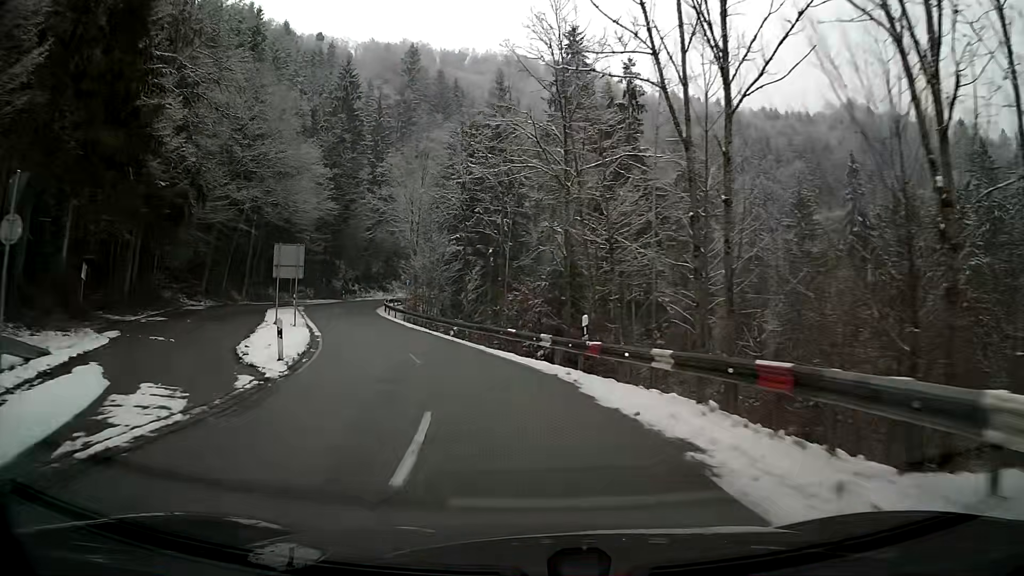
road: secondary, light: Day
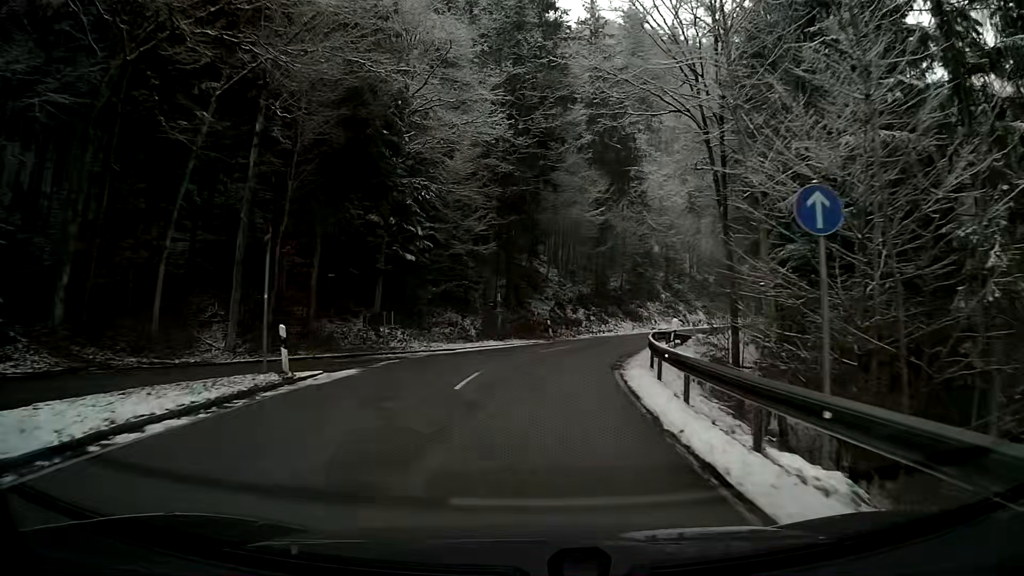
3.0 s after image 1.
(-8.8, +41.5) m; -19°
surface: asphalt
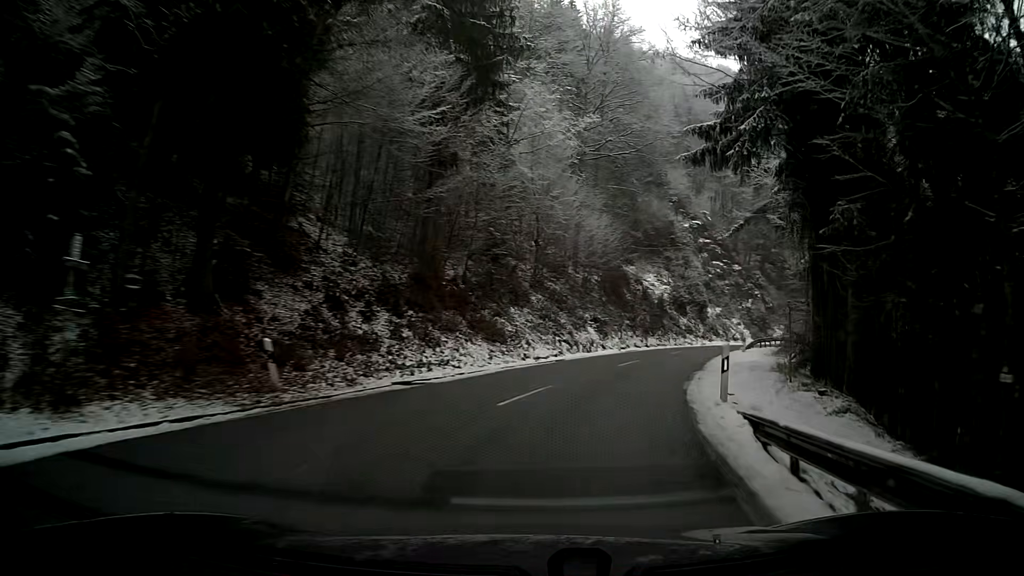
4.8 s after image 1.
(+3.2, +24.9) m; +17°
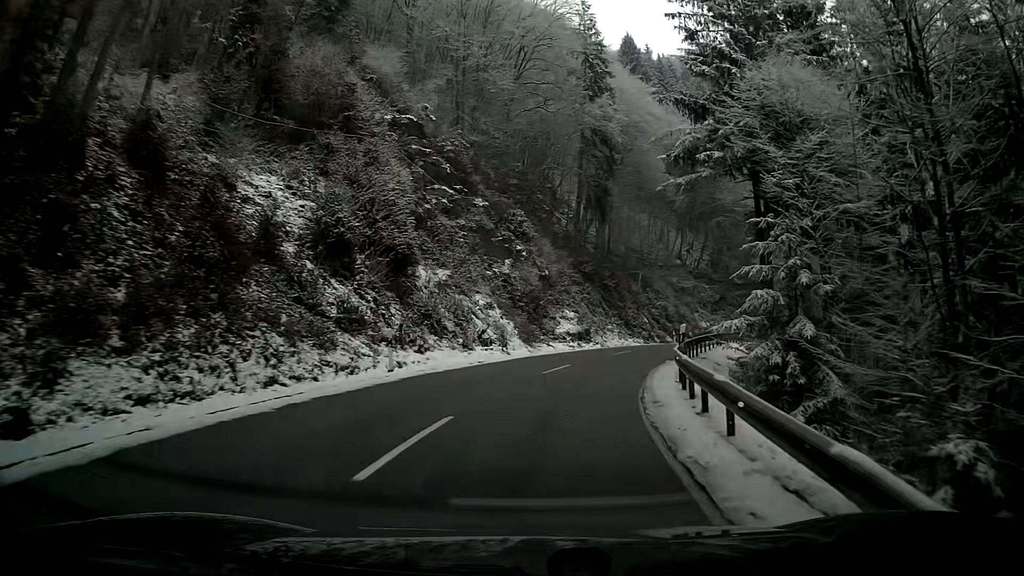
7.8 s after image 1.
(+9.5, +41.4) m; +22°
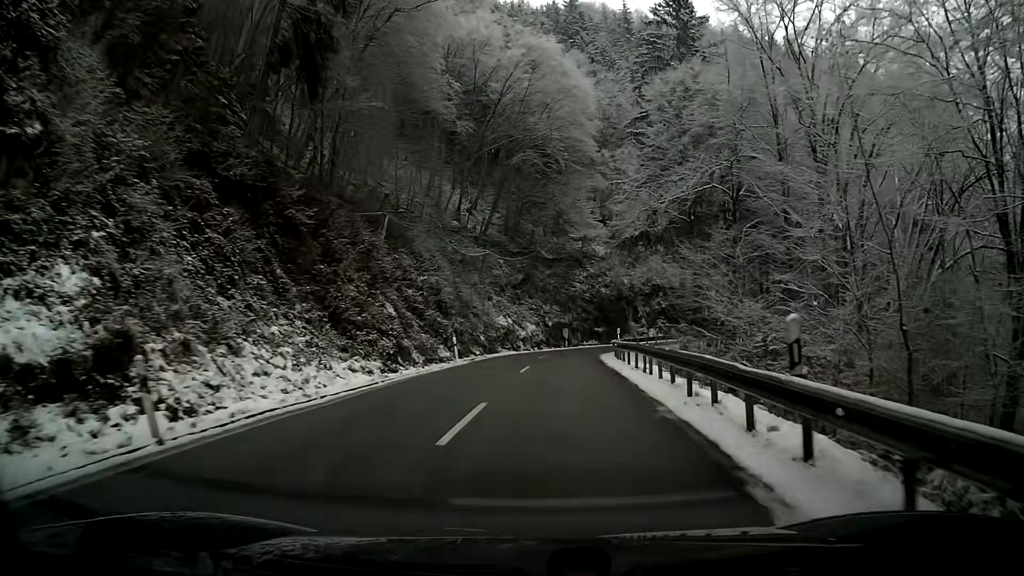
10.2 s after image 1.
(+6.3, +34.1) m; +20°
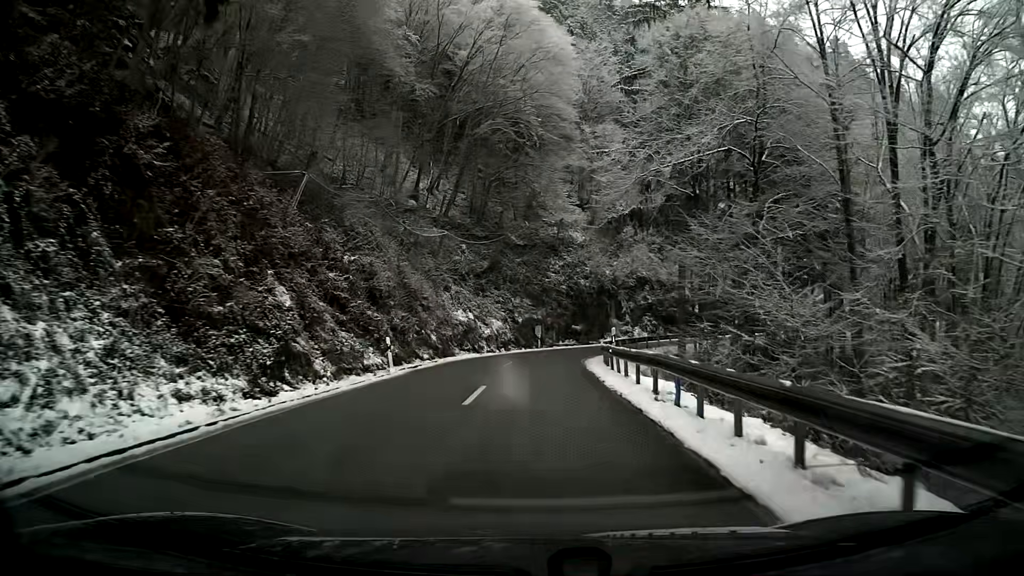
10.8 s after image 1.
(+0.2, +8.3) m; +3°
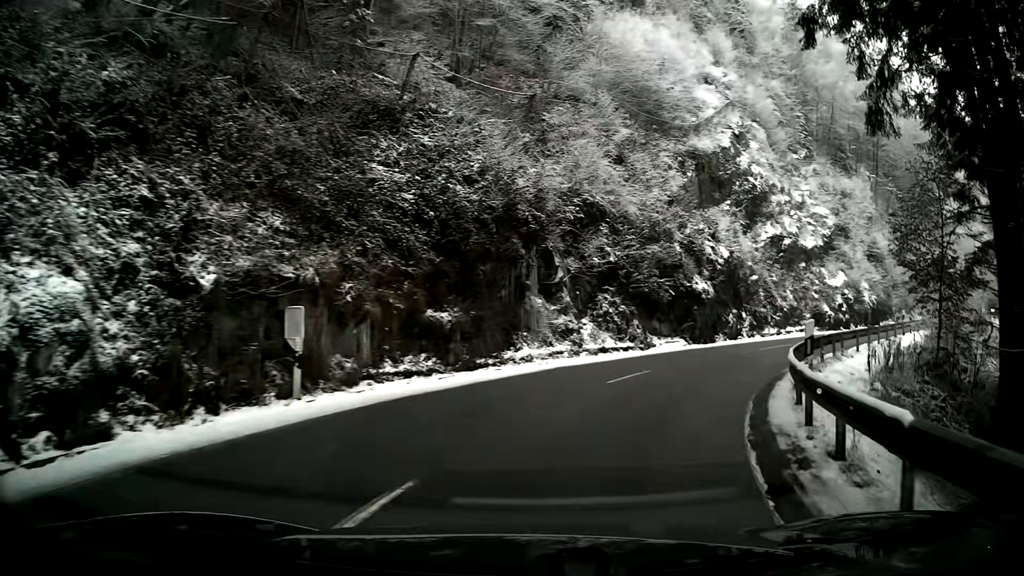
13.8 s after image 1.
(+1.4, +33.9) m; +14°
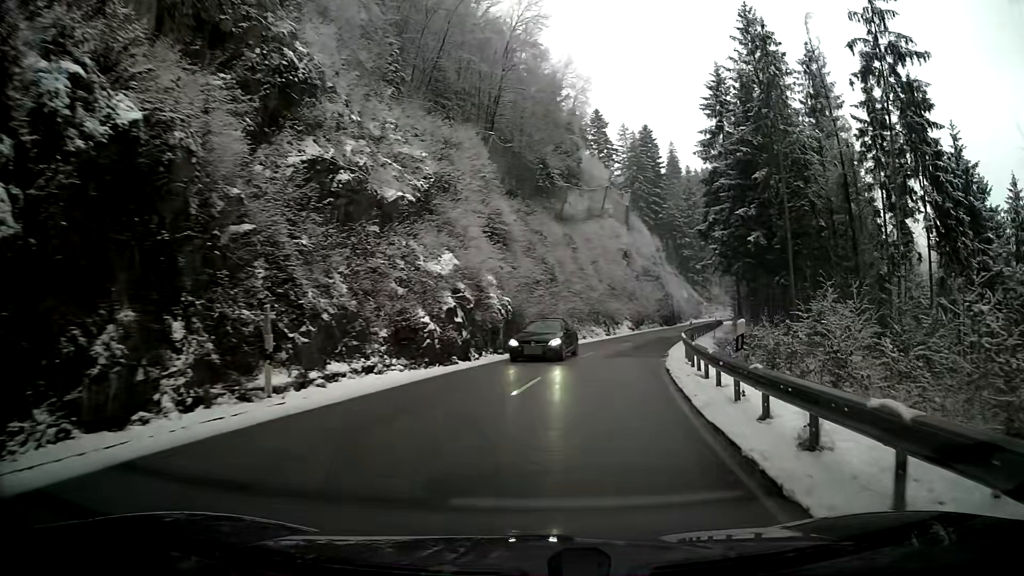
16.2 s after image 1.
(+8.2, +23.8) m; +34°
